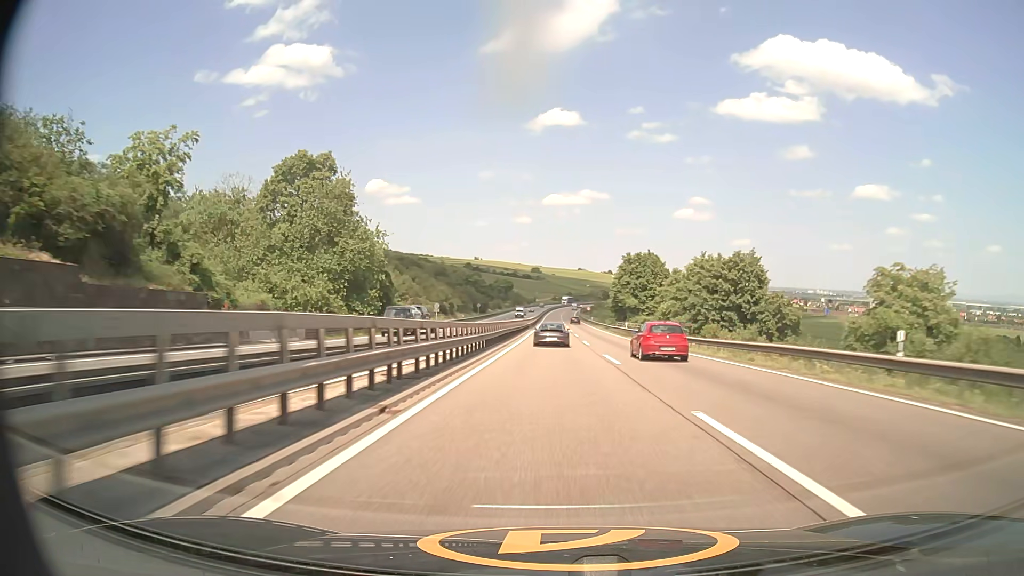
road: motorway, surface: asphalt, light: Day
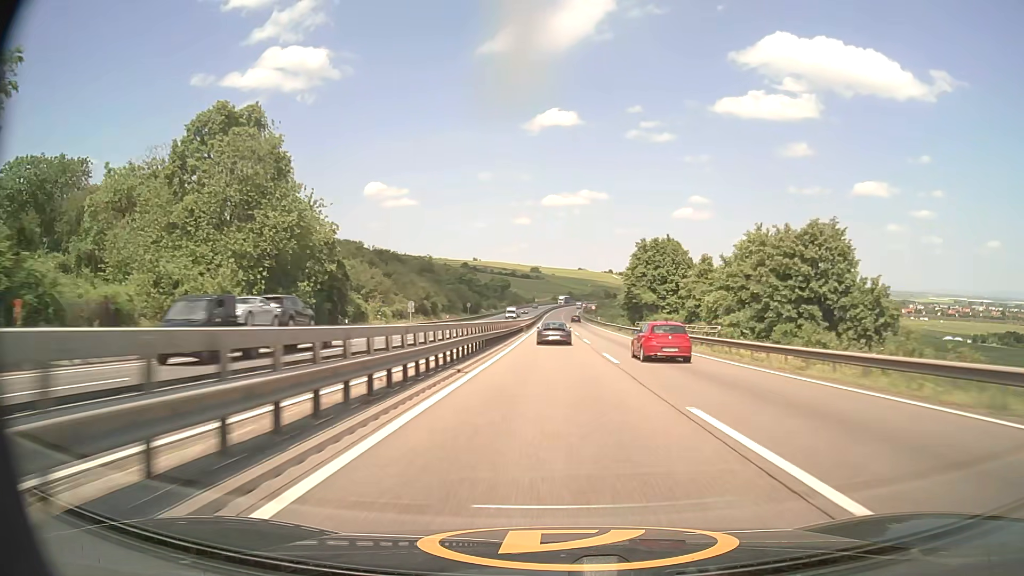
(0.0, +17.5) m; 0°
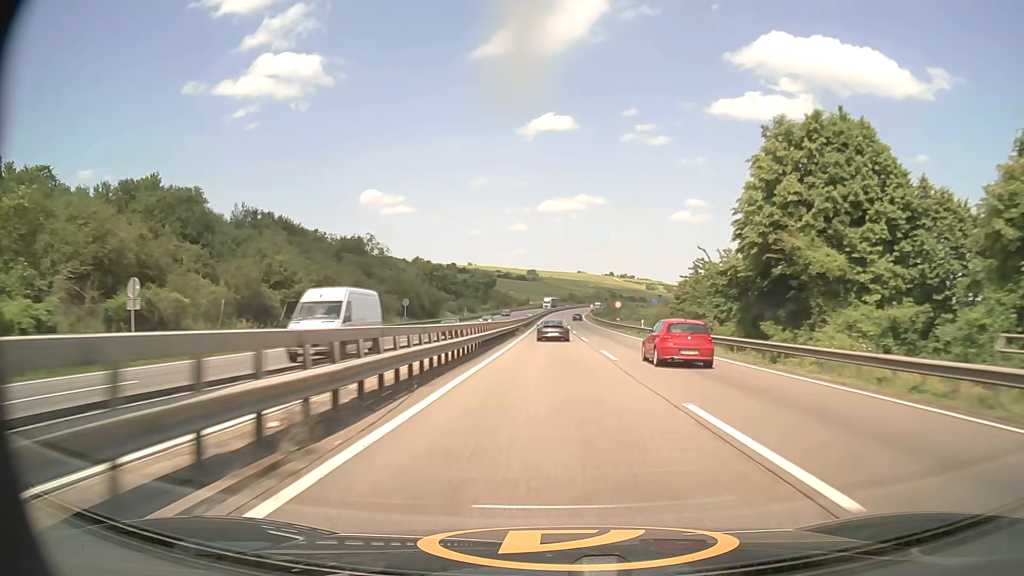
(+0.1, +53.8) m; 0°
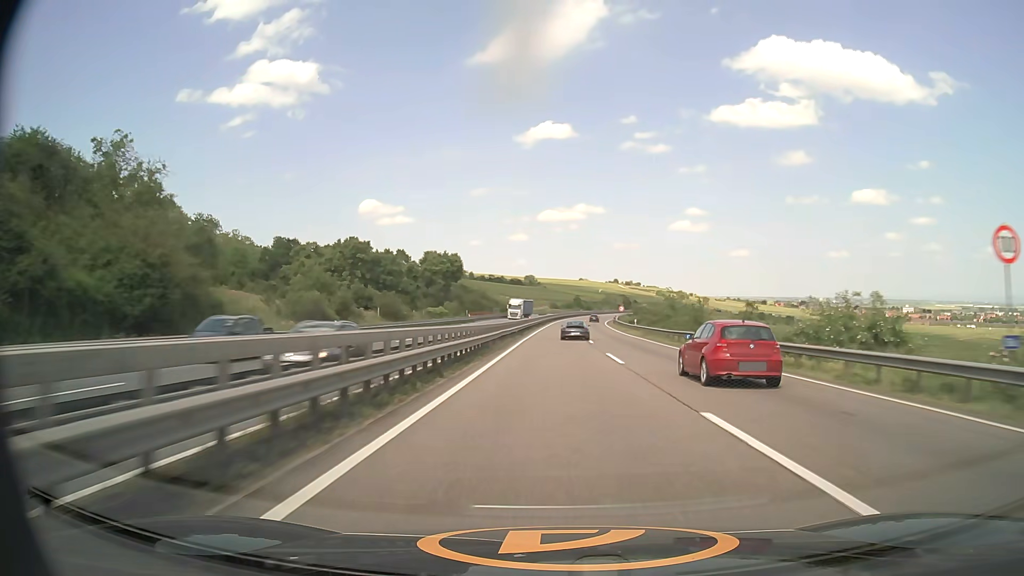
(-0.3, +72.8) m; 0°
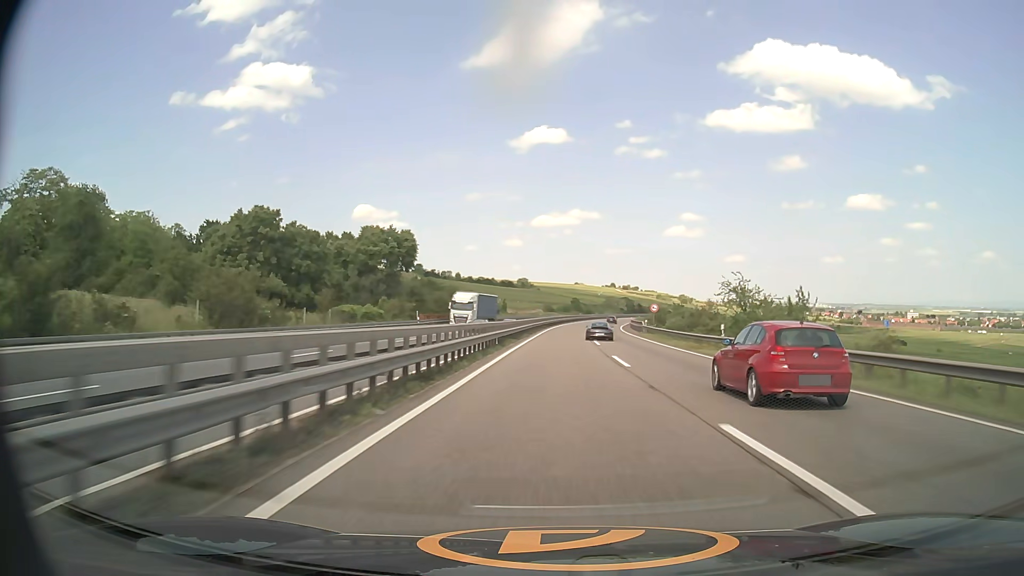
(+0.1, +37.0) m; 0°
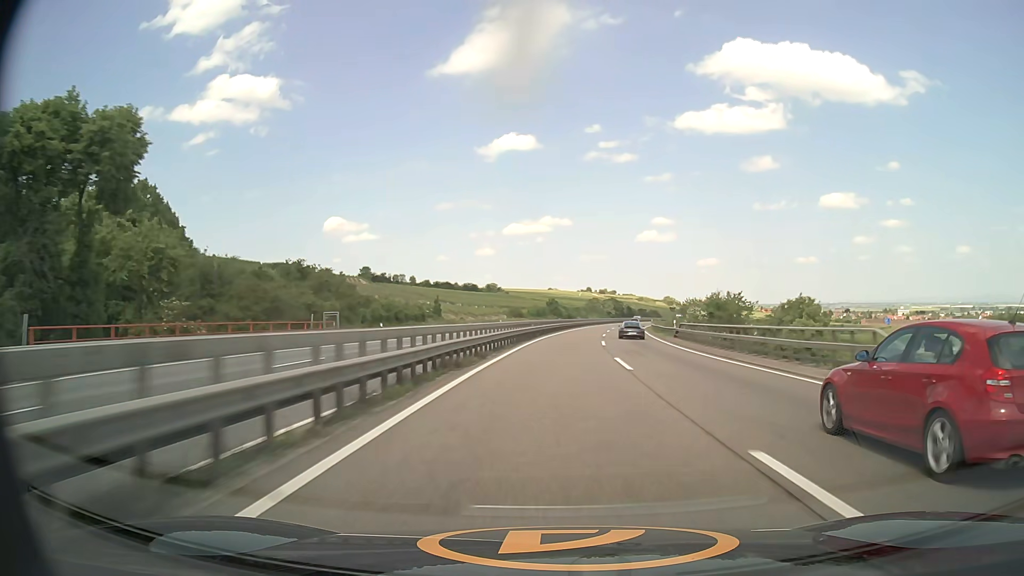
(+1.1, +55.9) m; +2°
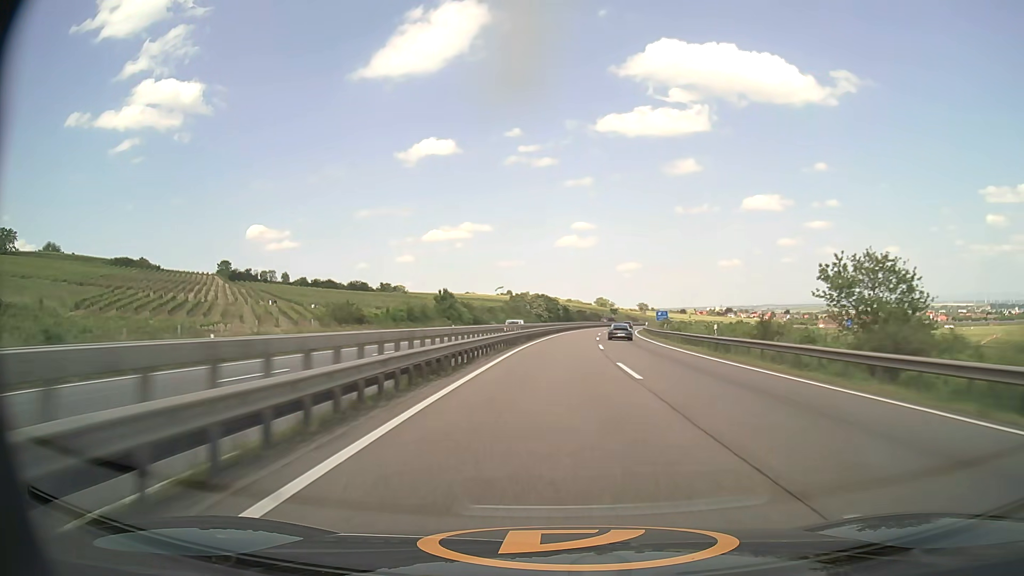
(+3.9, +74.2) m; +6°
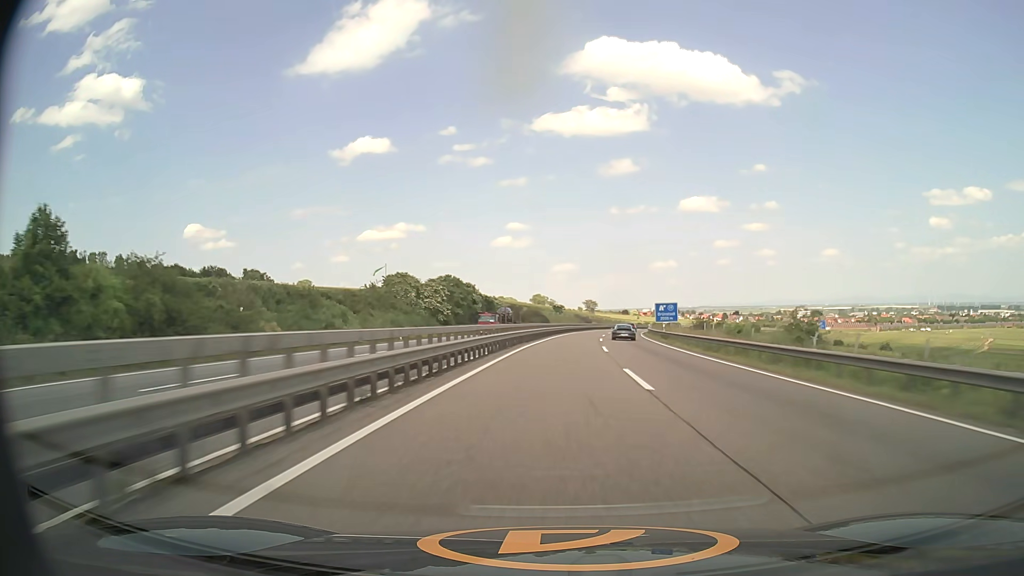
(+3.5, +74.5) m; +5°
(0, +10) (0, +20) (+1, +30) (+1, +40) (+2, +50) (+3, +60) (+4, +70) (+5, +80) (+6, +90) (+8, +100) m
